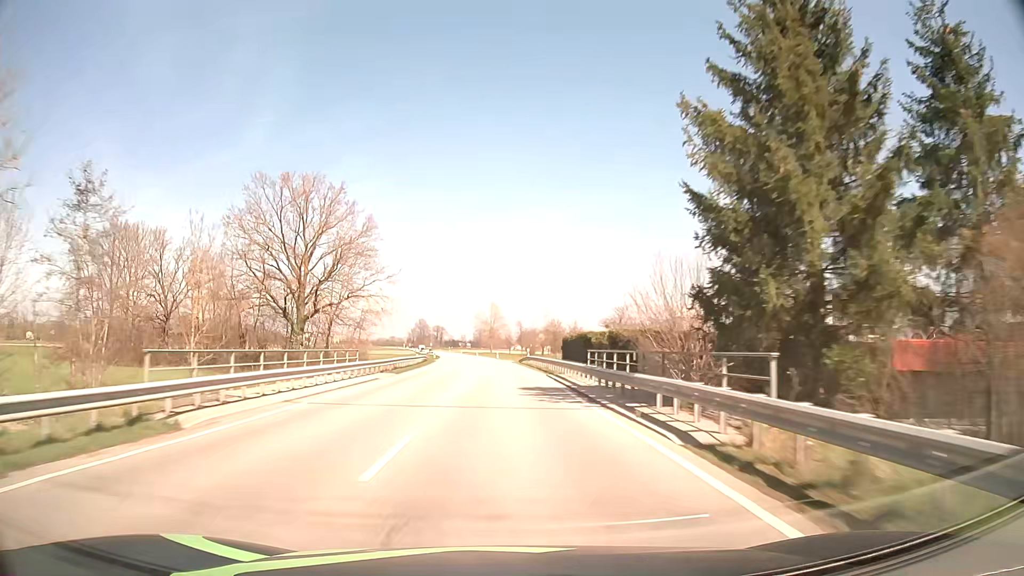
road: secondary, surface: asphalt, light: Day
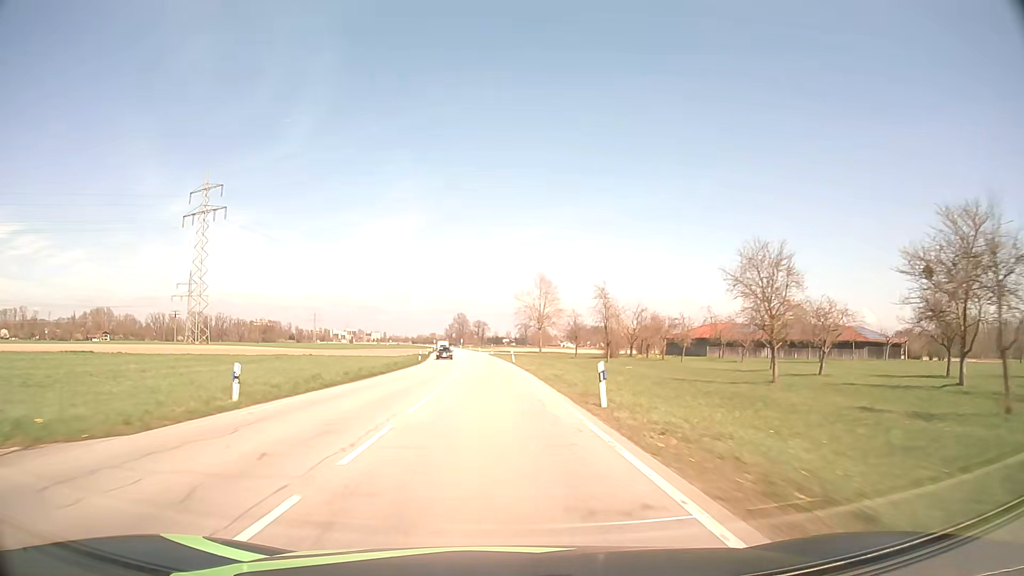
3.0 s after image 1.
(-2.6, +77.7) m; -4°
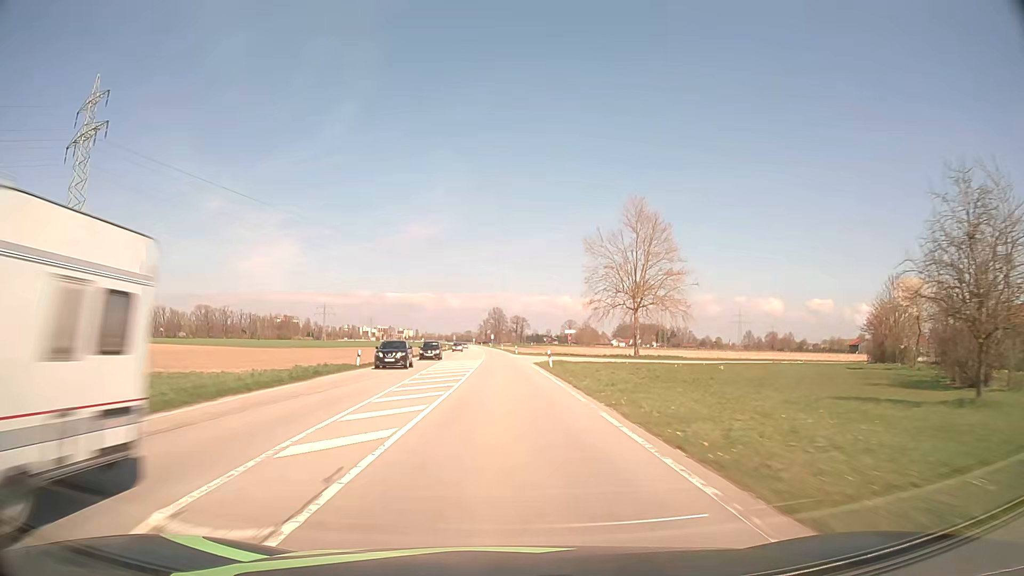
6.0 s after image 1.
(-2.8, +77.3) m; -3°
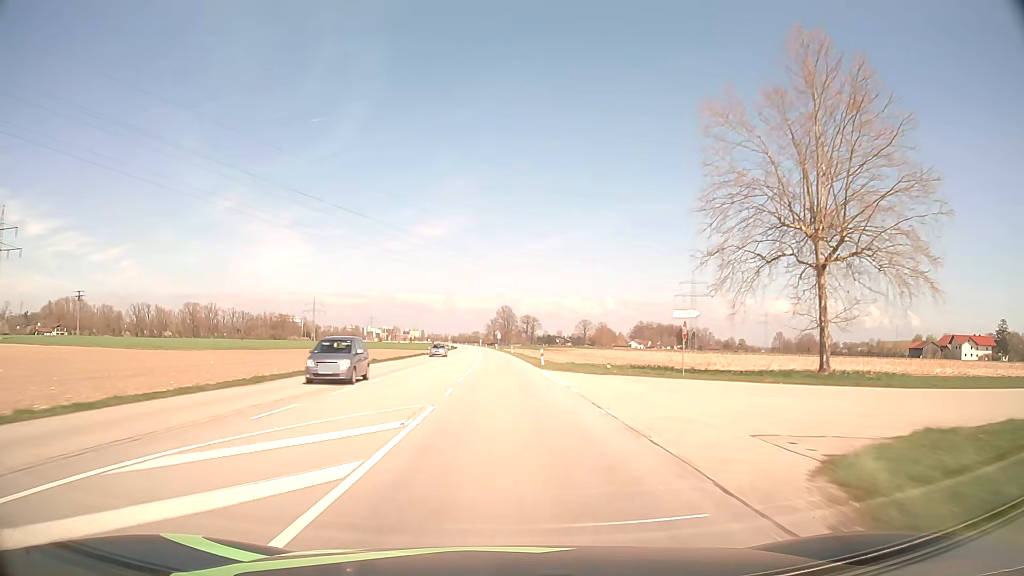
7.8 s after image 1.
(-0.3, +46.0) m; -1°
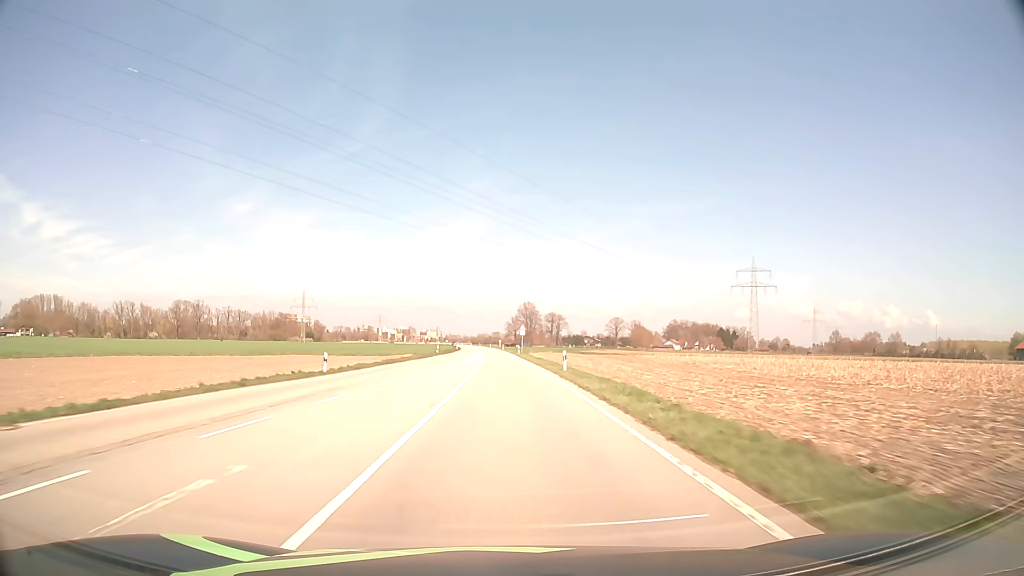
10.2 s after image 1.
(-0.8, +60.8) m; -2°
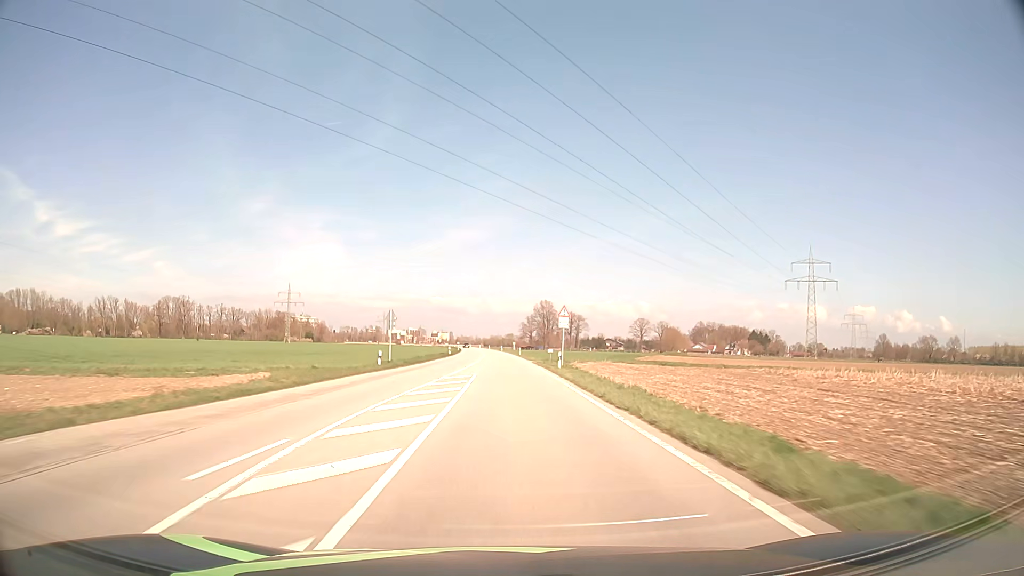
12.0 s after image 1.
(-0.5, +45.4) m; -1°
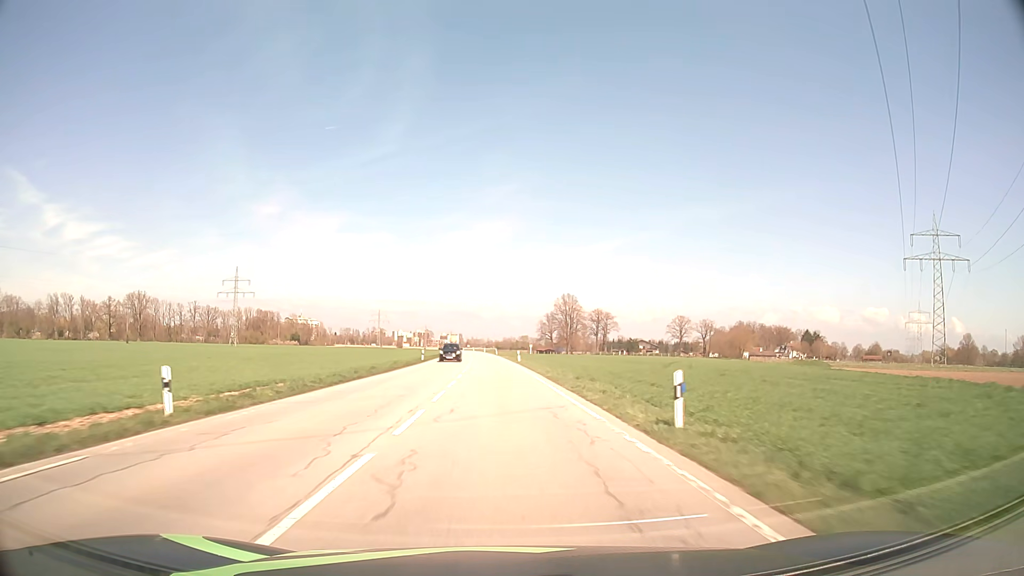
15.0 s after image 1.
(-0.7, +75.6) m; -1°
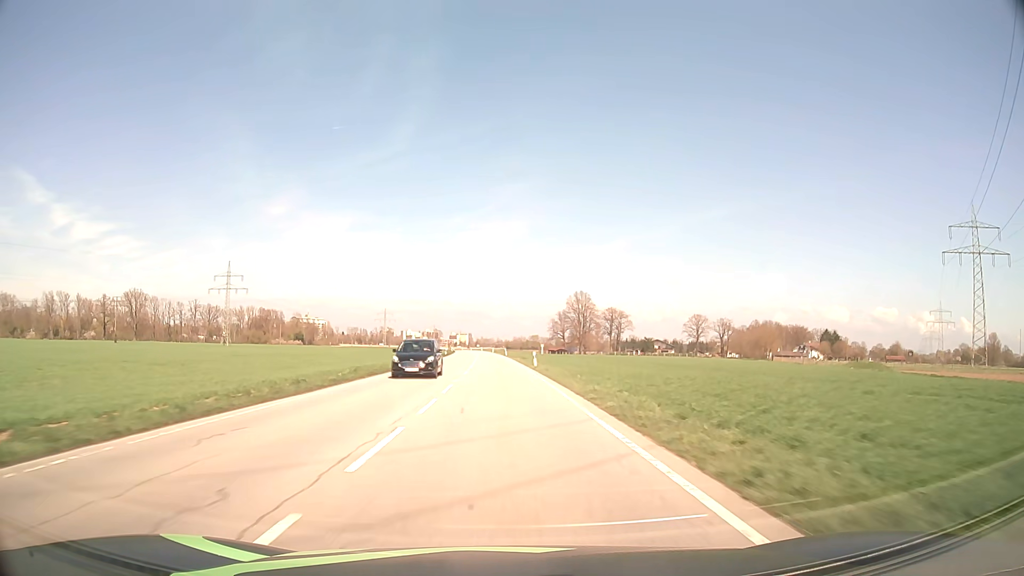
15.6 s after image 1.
(-0.1, +15.1) m; -1°
(0, +10) (0, +20) (0, +30) (-1, +40) (-1, +50) (-1, +60) (-2, +70) (-2, +80) (-3, +90) (-3, +100) m
